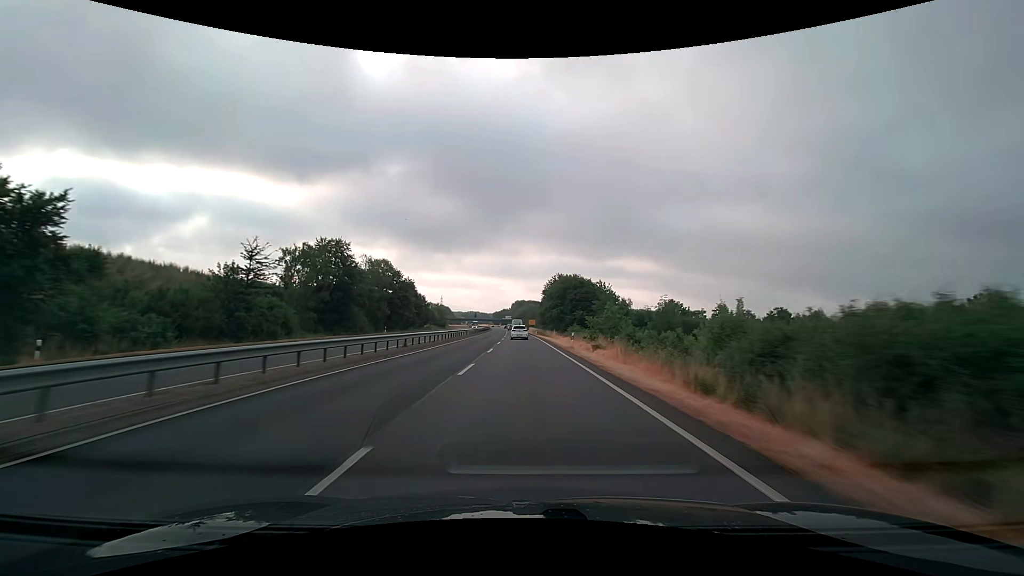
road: trunk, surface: asphalt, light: Day
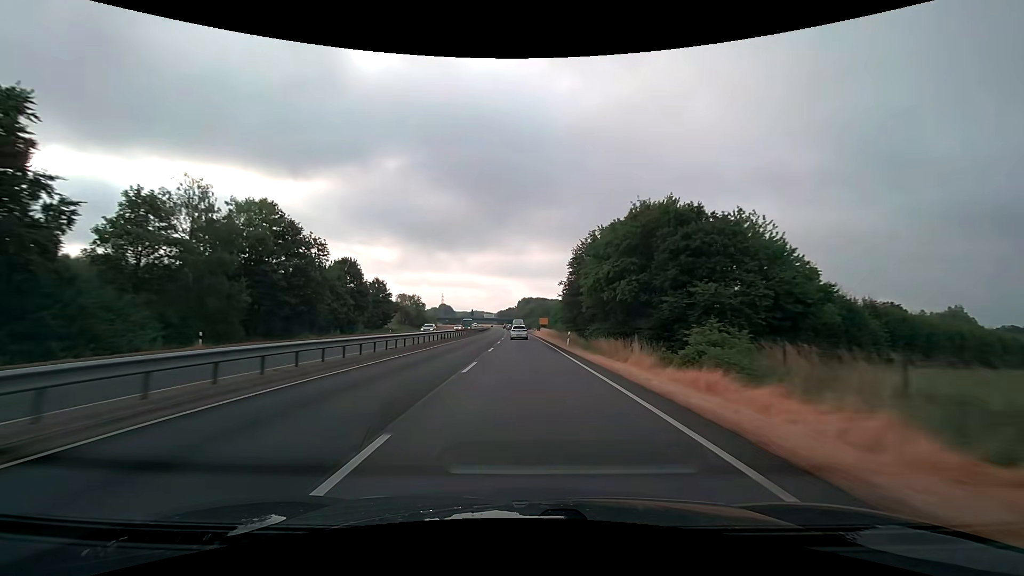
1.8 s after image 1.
(-0.4, +48.5) m; -1°
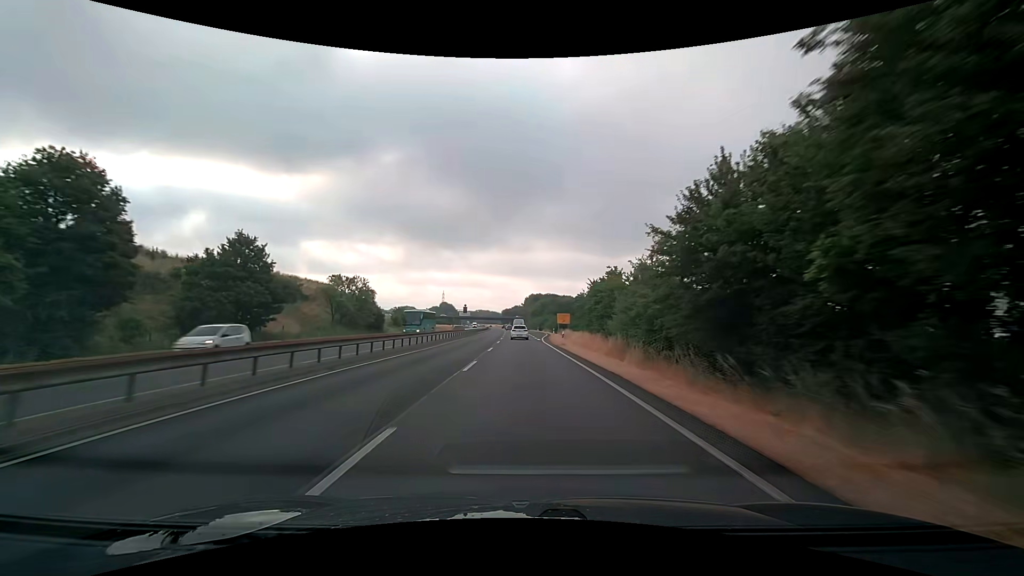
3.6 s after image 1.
(-0.3, +48.7) m; -1°
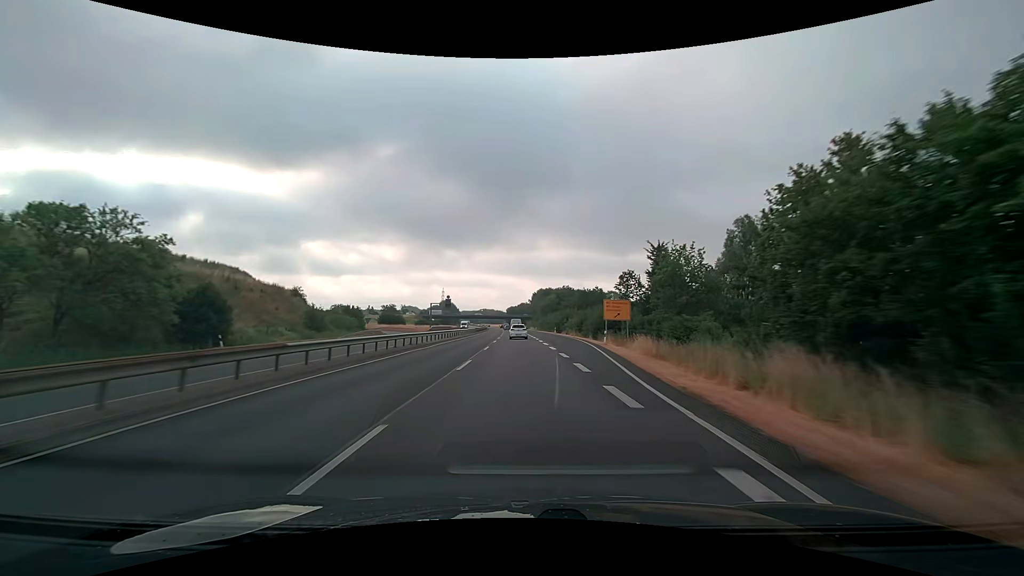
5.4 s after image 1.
(0.0, +48.7) m; 0°
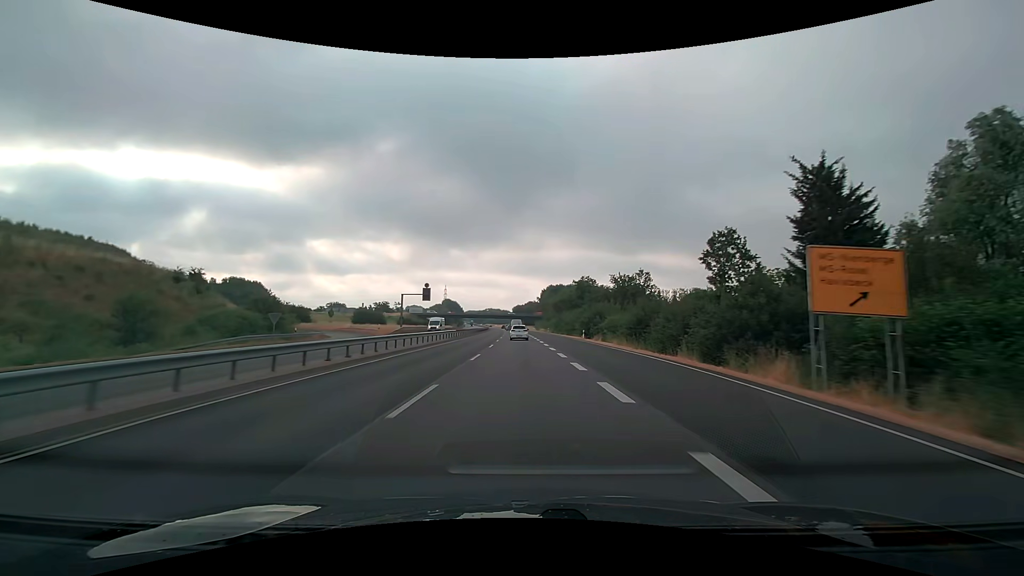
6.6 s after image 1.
(-0.2, +32.3) m; -1°
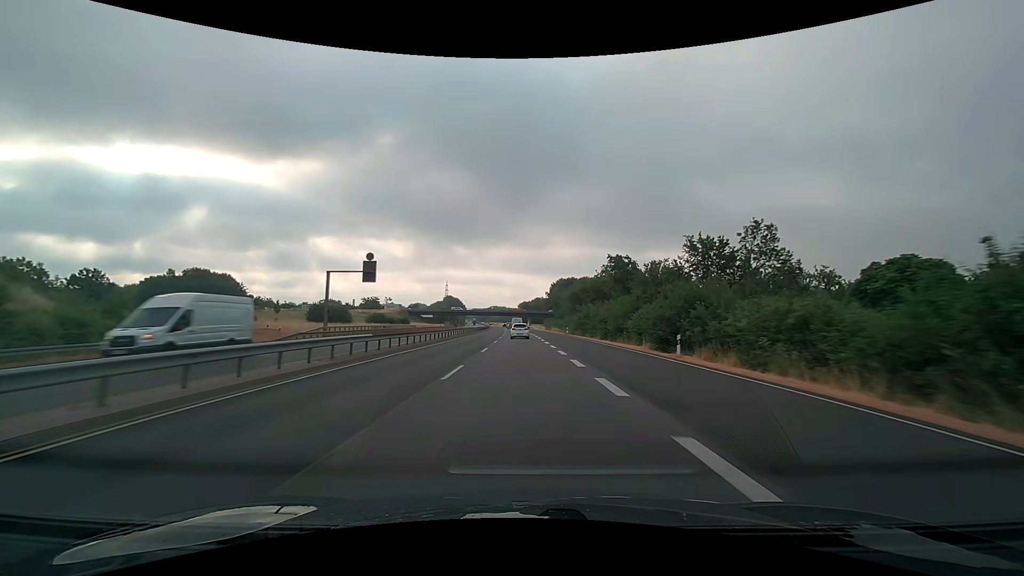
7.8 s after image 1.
(-0.2, +32.0) m; -1°
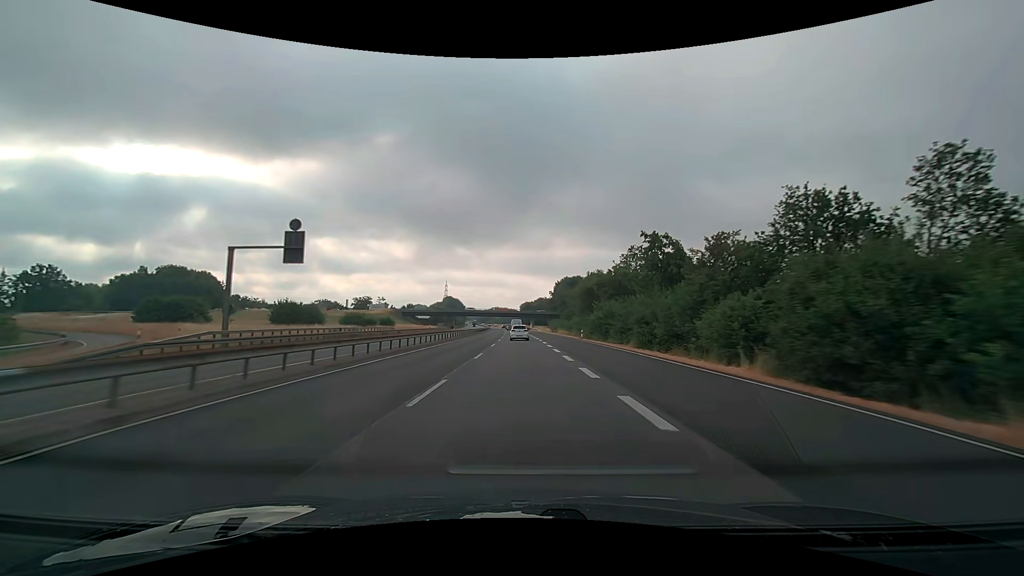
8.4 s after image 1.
(0.0, +15.9) m; 0°
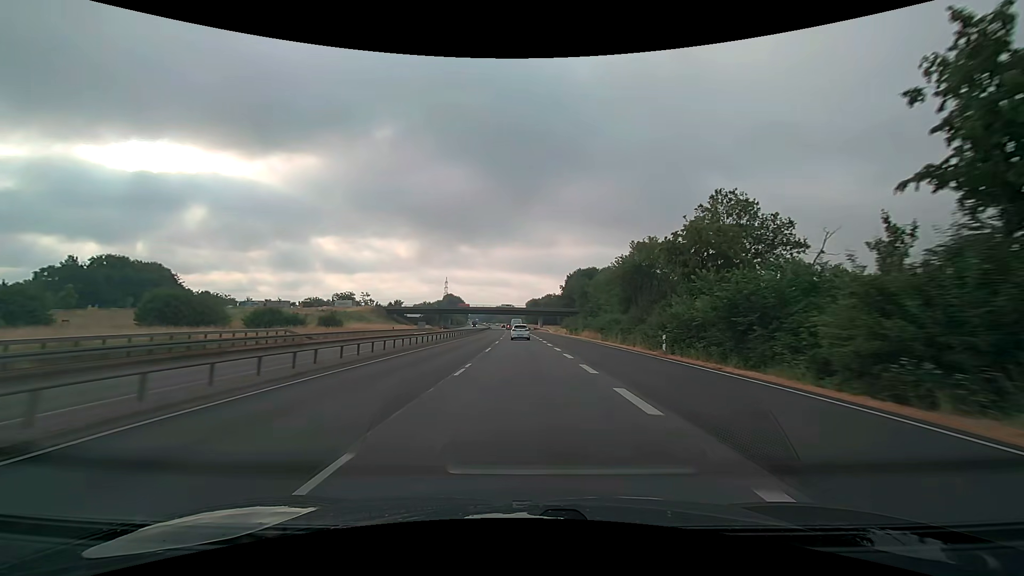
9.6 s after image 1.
(-0.2, +31.7) m; -1°
(0, +10) (0, +20) (0, +30) (0, +40) (0, +50) (-1, +60) (-1, +70) (-1, +80) (-1, +90) (-2, +100) m
